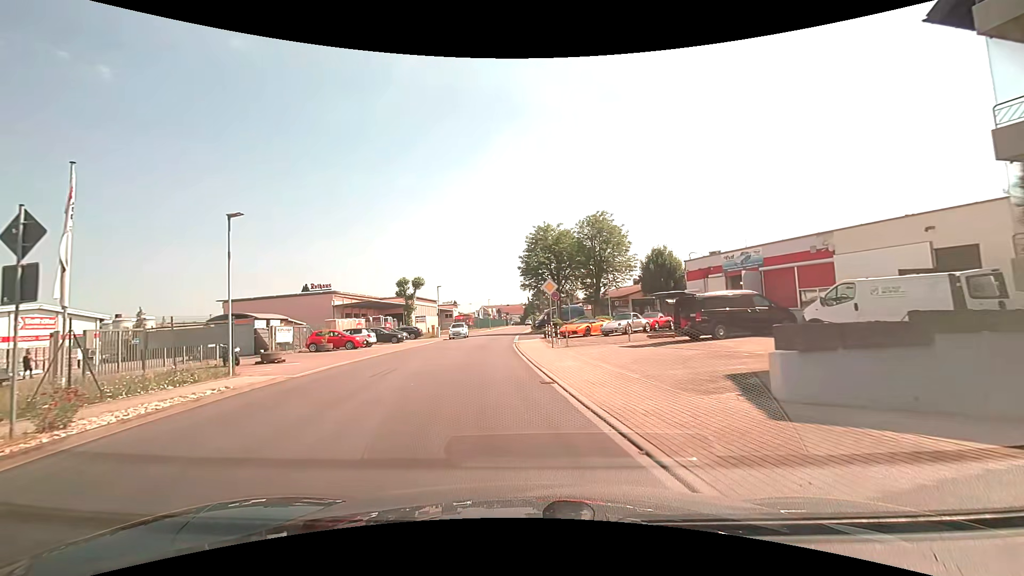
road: unclassified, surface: asphalt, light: Day
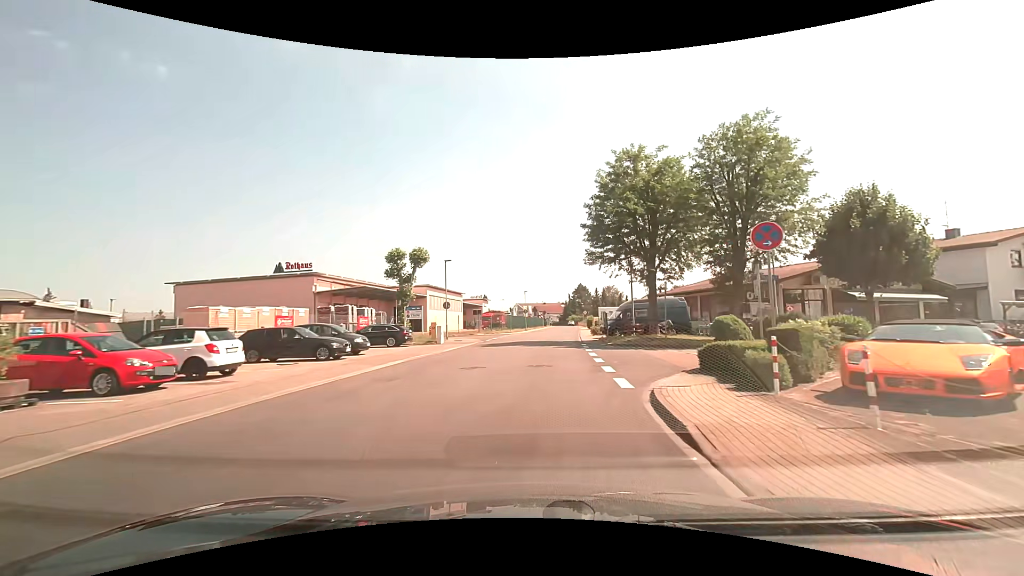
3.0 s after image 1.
(-1.9, +24.7) m; -4°
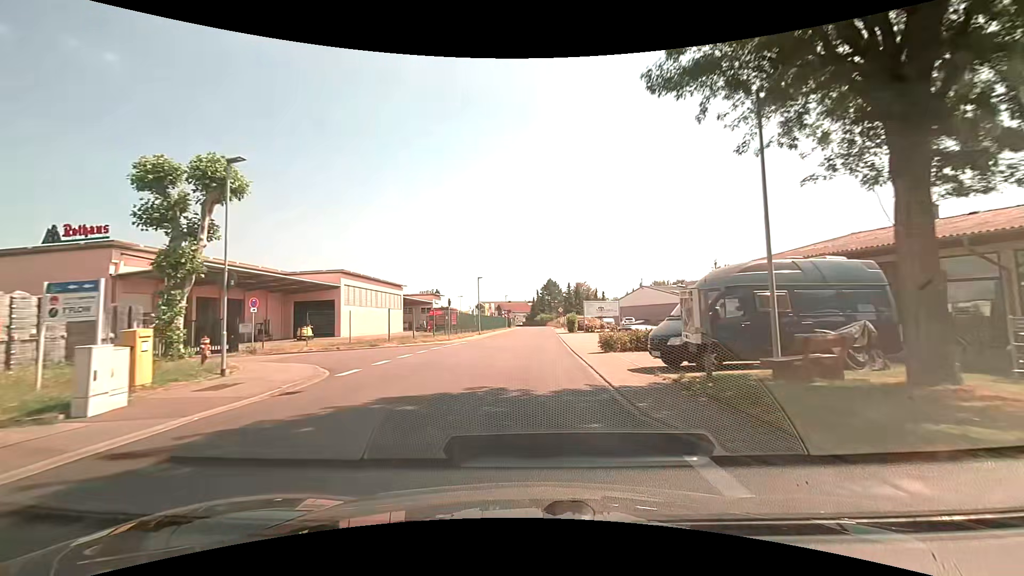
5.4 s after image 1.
(+1.2, +24.7) m; +4°
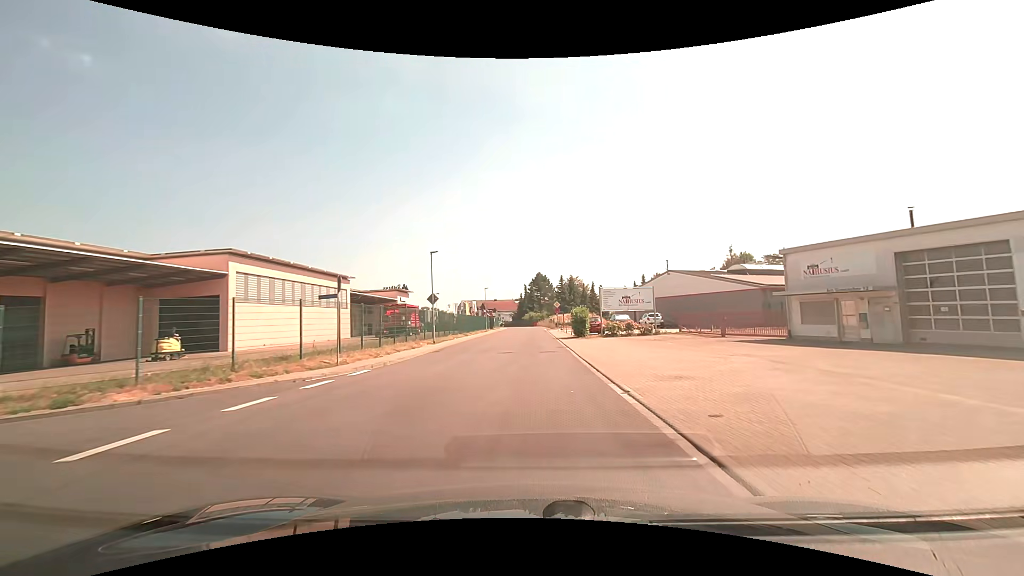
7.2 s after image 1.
(+0.2, +20.4) m; +2°
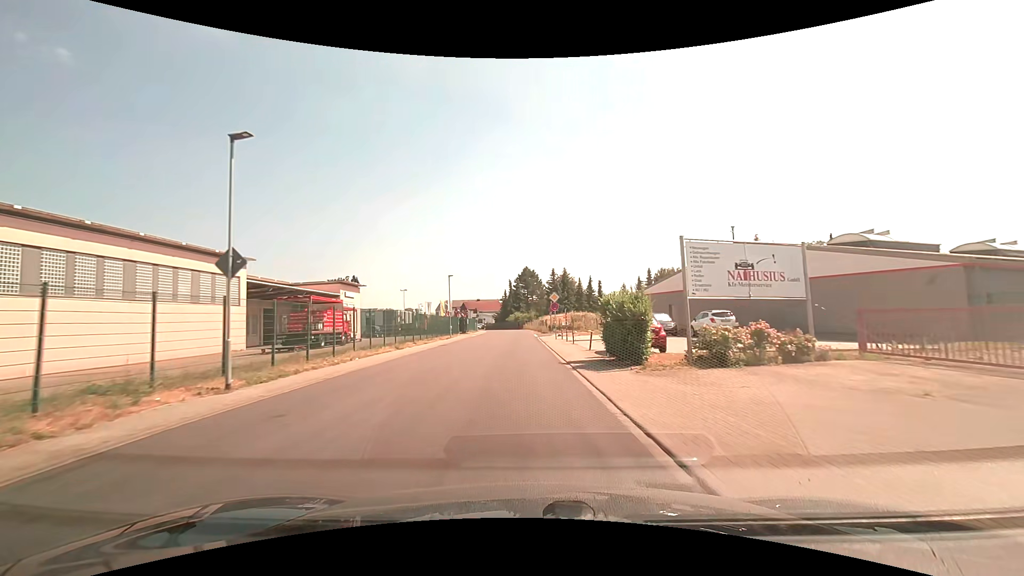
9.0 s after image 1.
(+0.3, +21.5) m; +1°
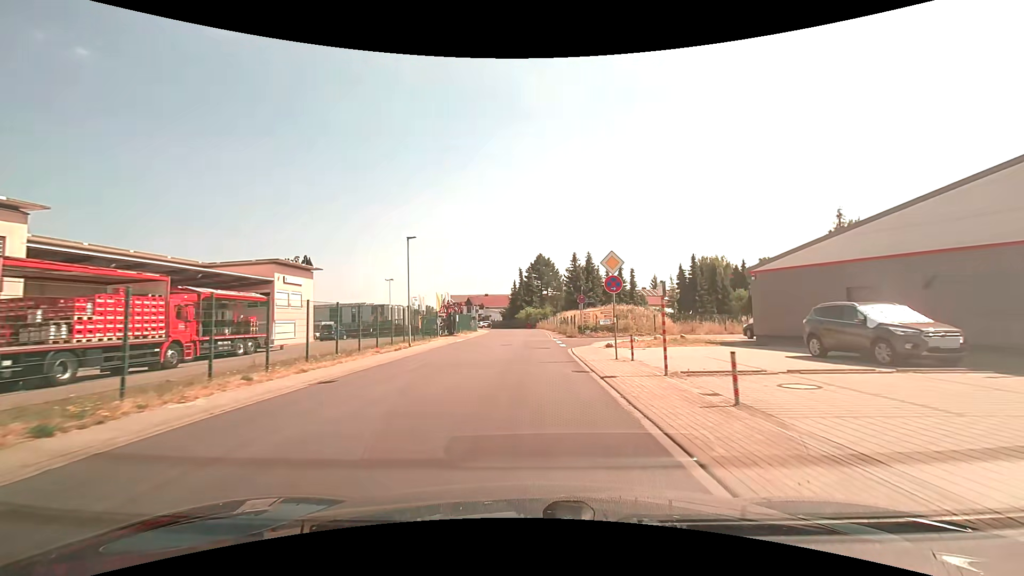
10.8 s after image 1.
(-0.4, +21.6) m; -2°
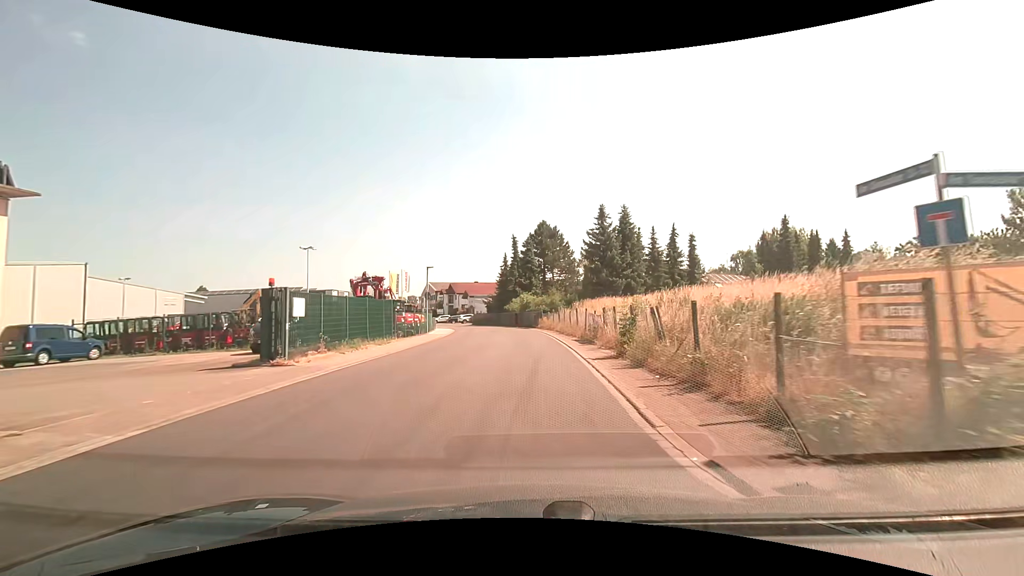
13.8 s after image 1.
(+0.2, +33.1) m; 0°
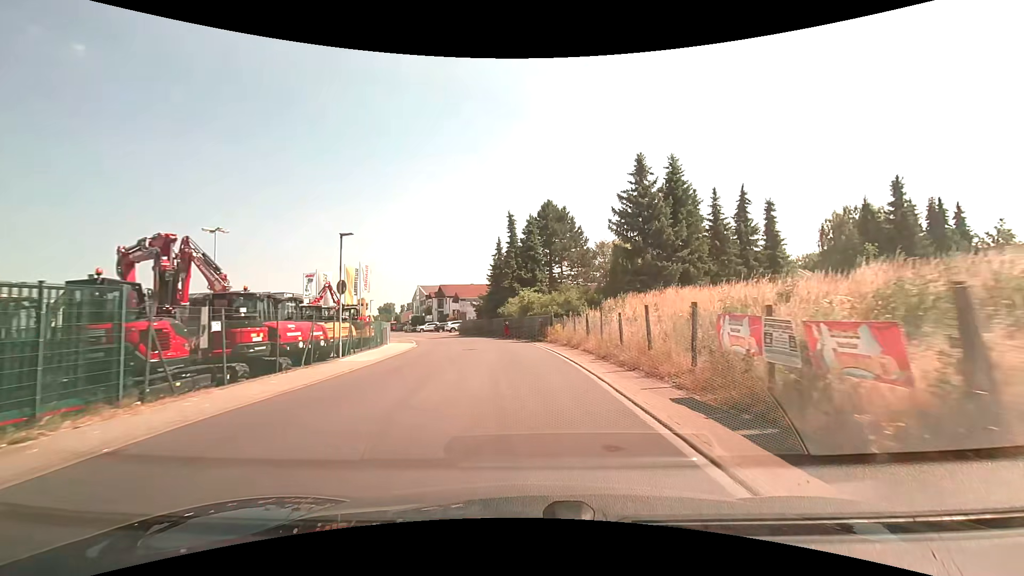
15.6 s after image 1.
(-0.1, +17.6) m; 0°
(0, +10) (-1, +20) (-2, +30) (-4, +40) (-7, +49) (-10, +59) (-13, +68) (-17, +78) (-20, +87) (-23, +97) m
